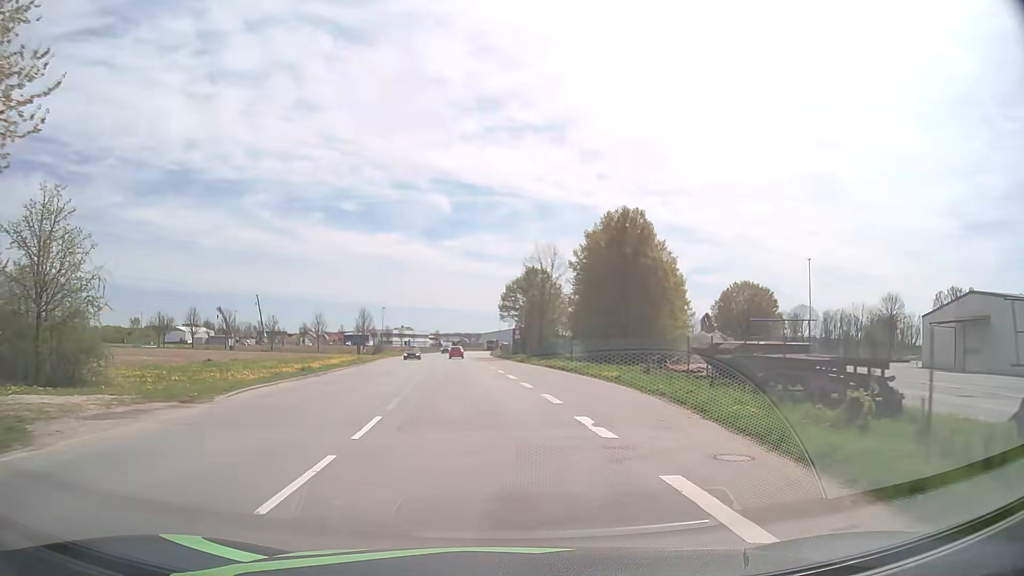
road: tertiary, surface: asphalt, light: Day
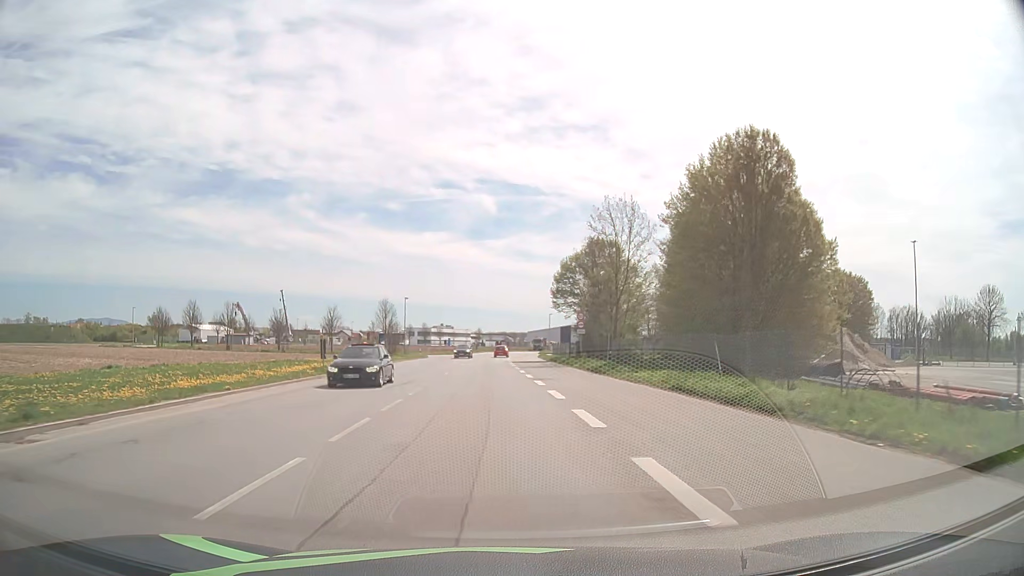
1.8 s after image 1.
(-0.9, +23.2) m; -4°
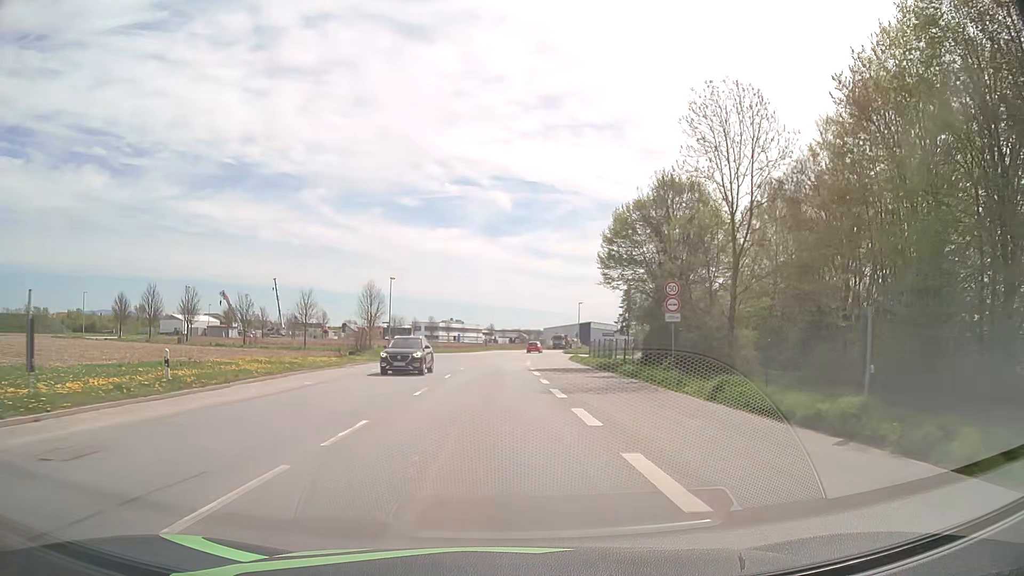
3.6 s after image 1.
(-0.4, +23.6) m; -1°
(0, +10) (0, +20) (0, +30) (0, +40) (0, +50) (+1, +60) (+2, +70) (+3, +80) (+4, +90) (+6, +100) m
